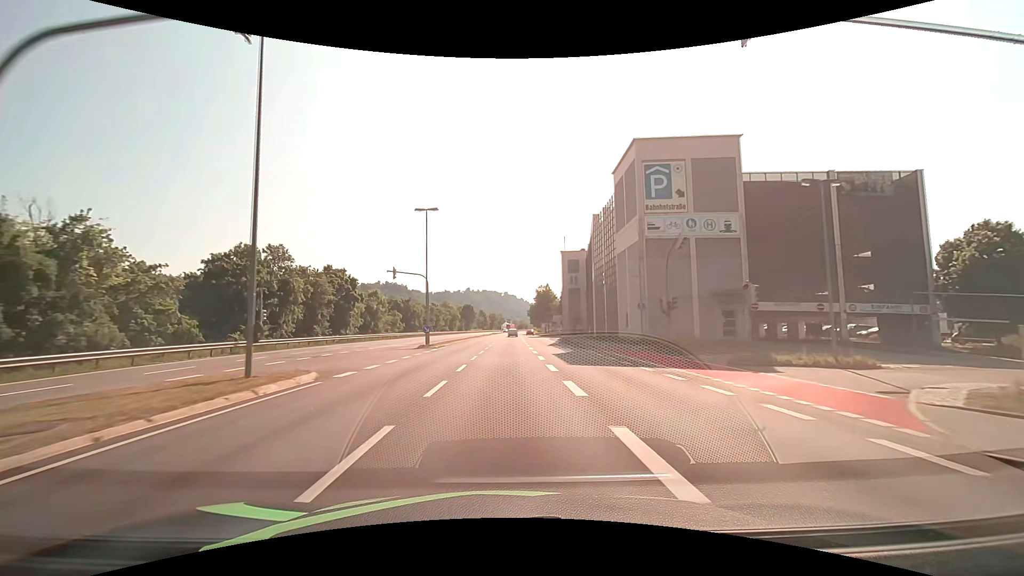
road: primary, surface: asphalt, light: Day
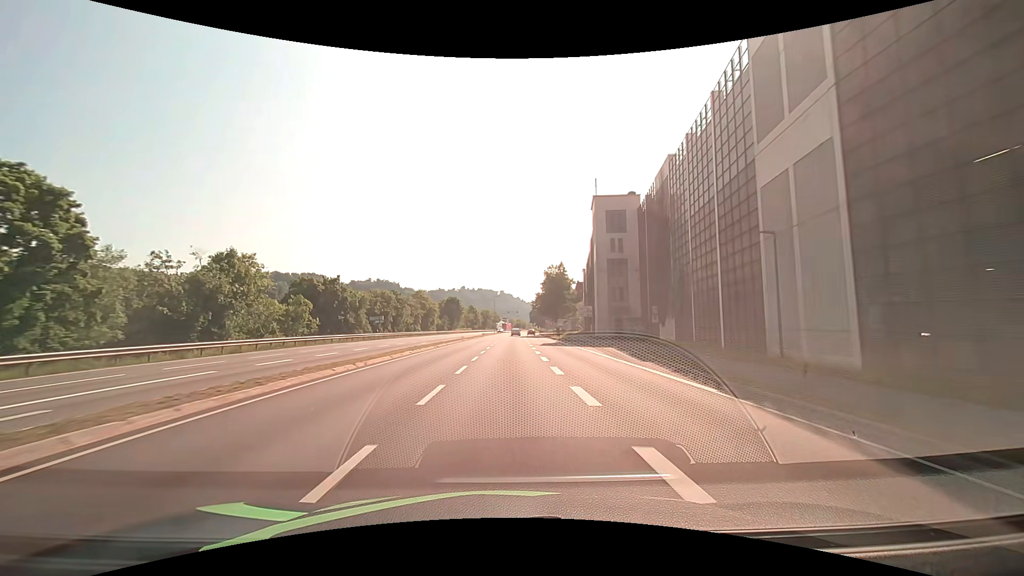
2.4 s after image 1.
(+0.2, +43.2) m; 0°
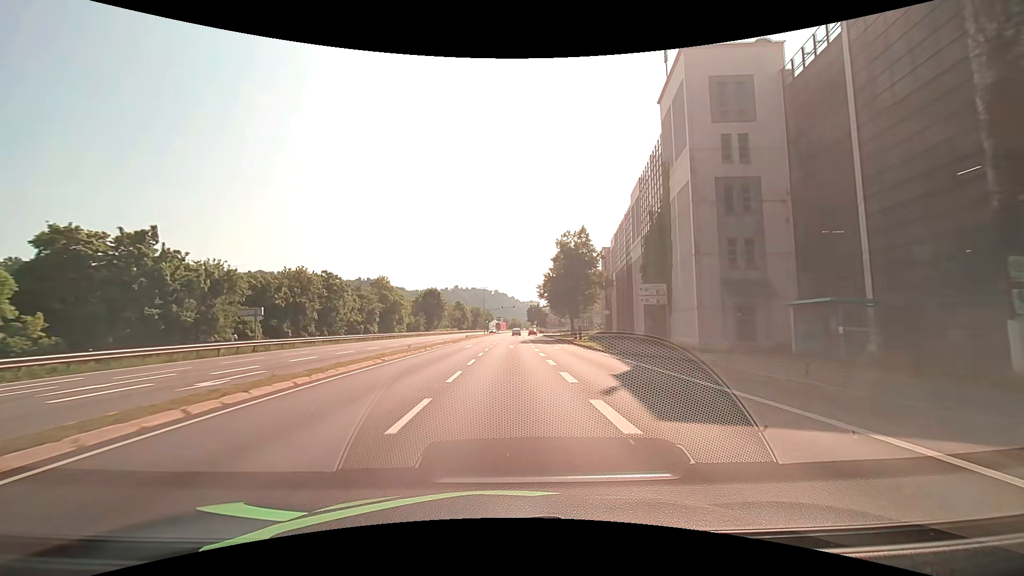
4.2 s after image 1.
(+0.2, +32.4) m; +1°
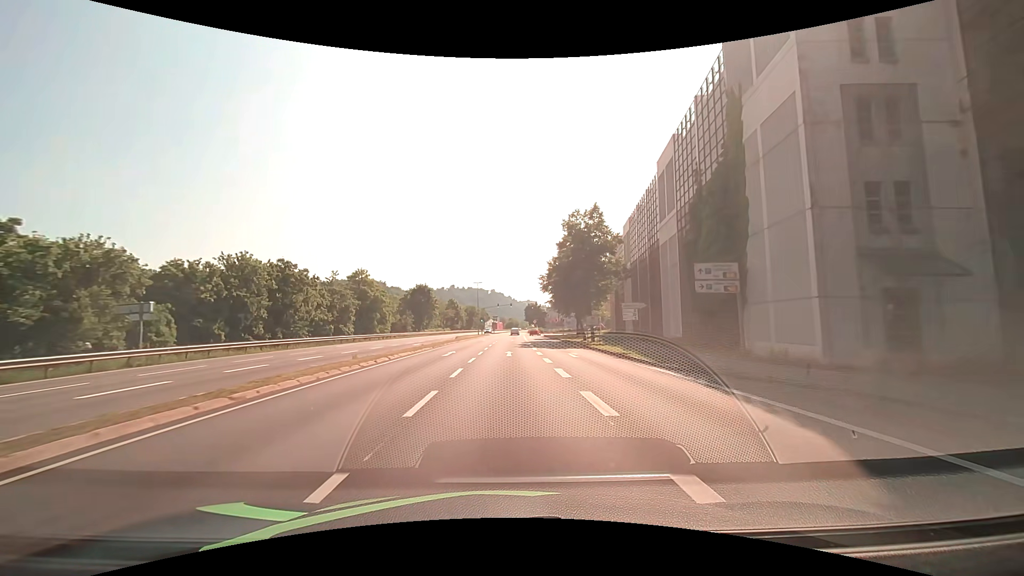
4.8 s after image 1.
(0.0, +10.8) m; +1°
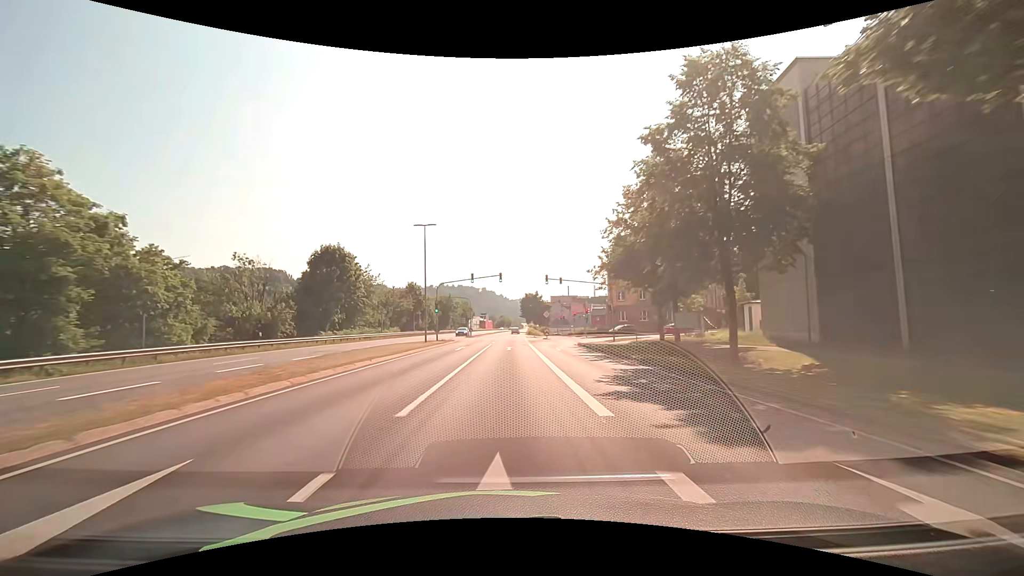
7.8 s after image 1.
(+0.5, +54.0) m; +1°
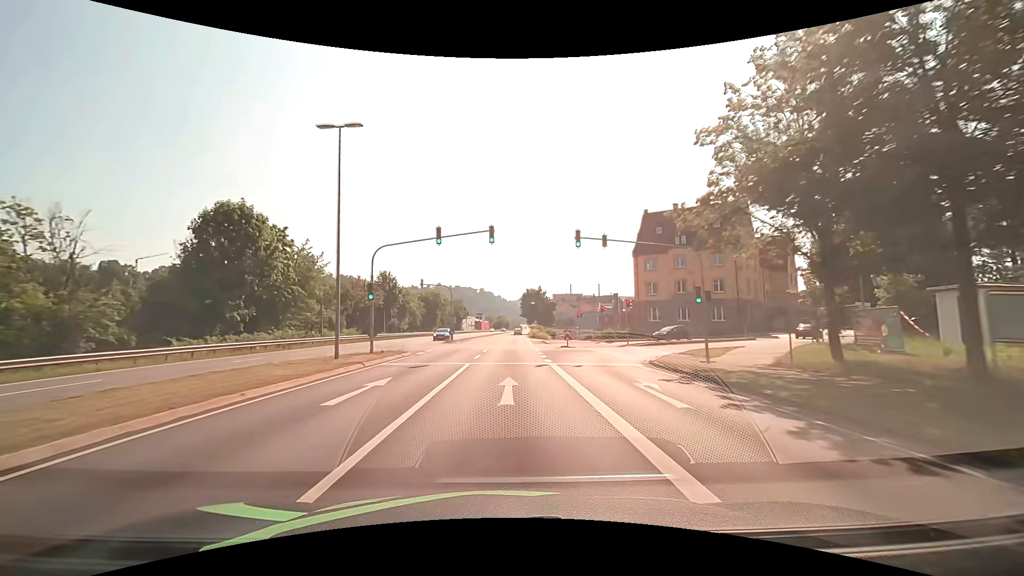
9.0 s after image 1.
(-0.1, +21.6) m; 0°
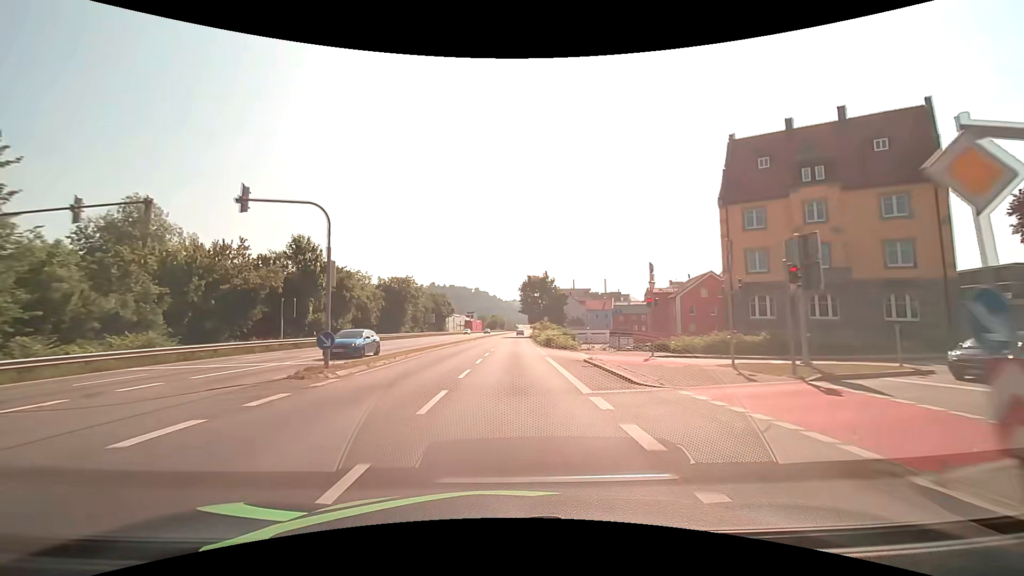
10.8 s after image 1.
(0.0, +32.3) m; +1°
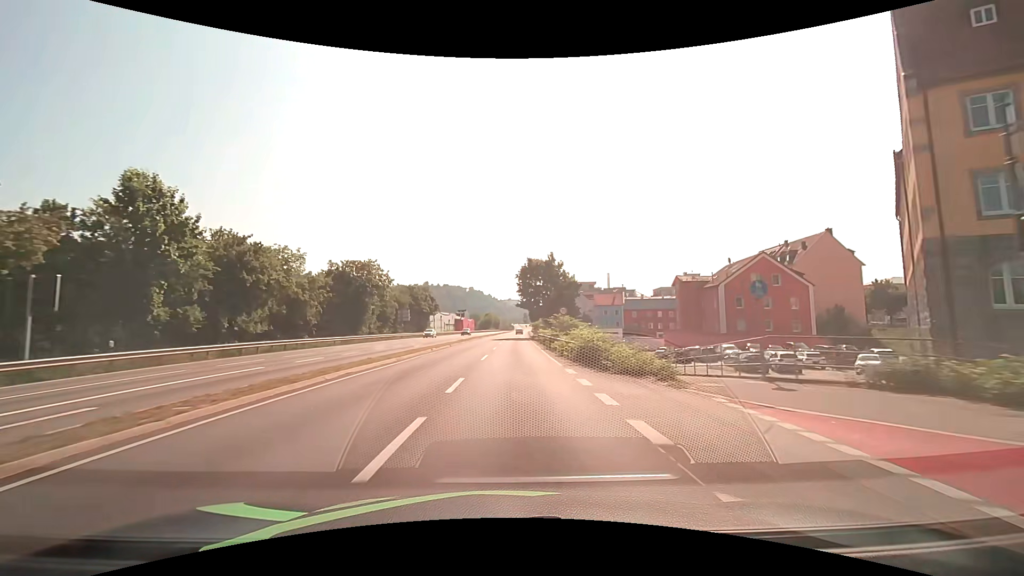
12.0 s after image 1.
(0.0, +21.5) m; 0°
(0, +10) (0, +20) (0, +30) (0, +40) (+1, +50) (+1, +60) (+1, +70) (+1, +80) (+1, +90) (+2, +100) m
